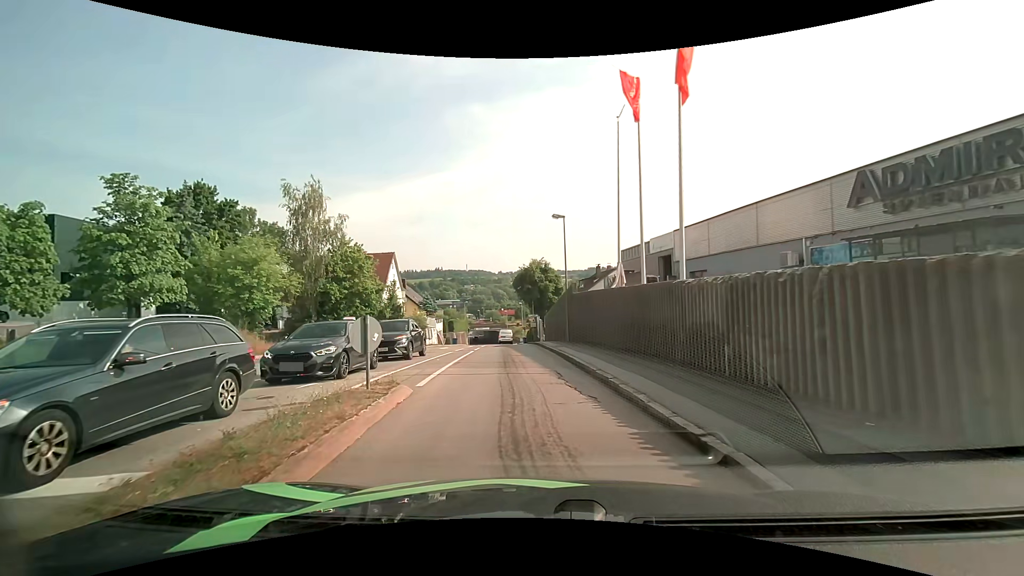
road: tertiary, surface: asphalt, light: Day
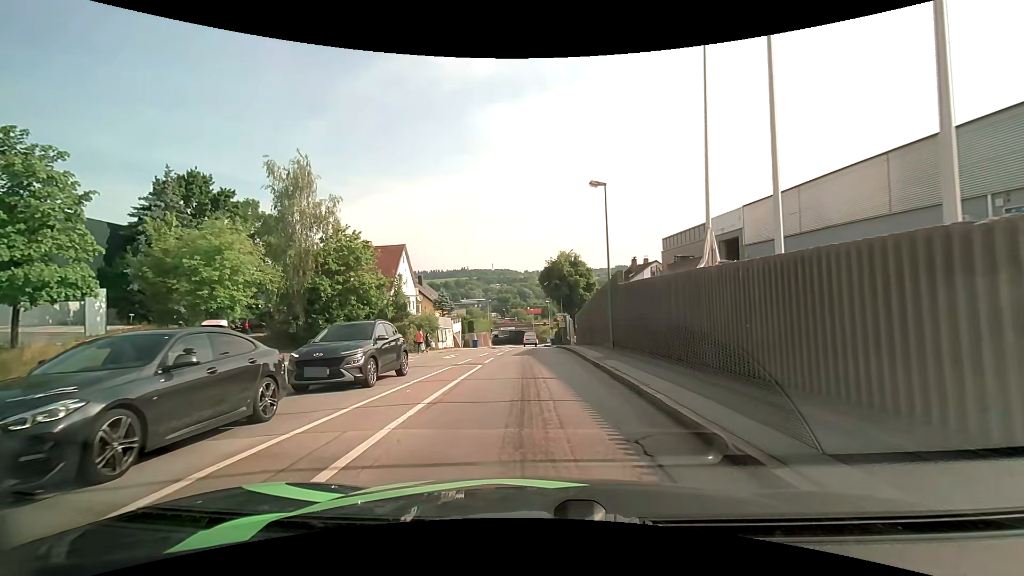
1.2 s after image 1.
(-0.3, +7.3) m; -3°
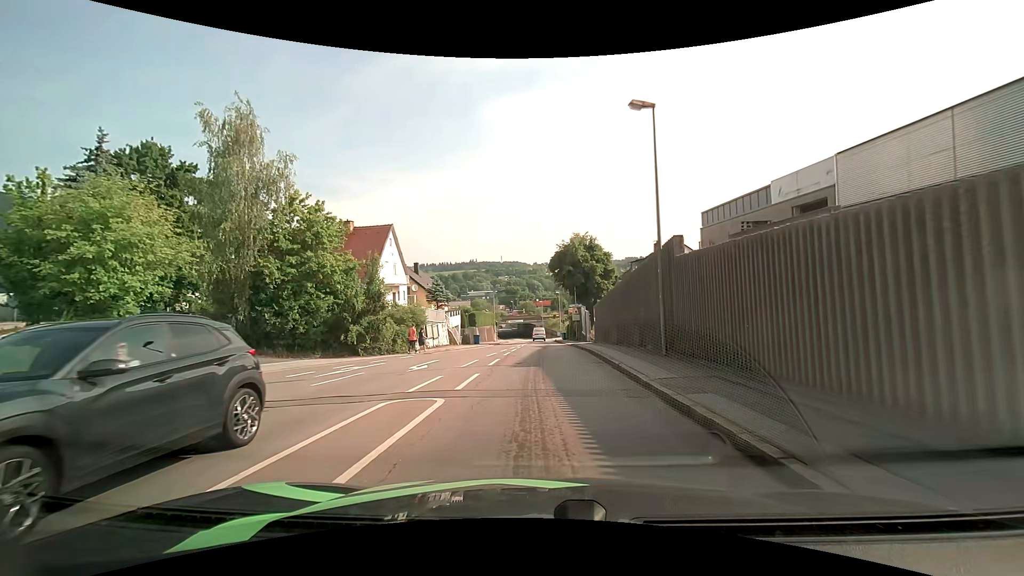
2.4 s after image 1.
(-0.1, +8.1) m; -2°
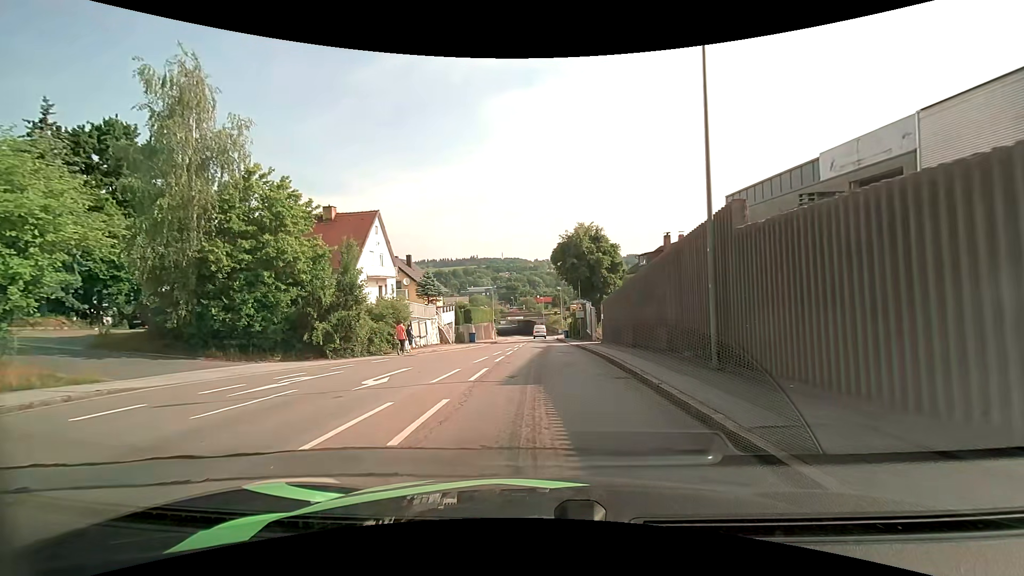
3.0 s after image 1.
(0.0, +4.4) m; 0°
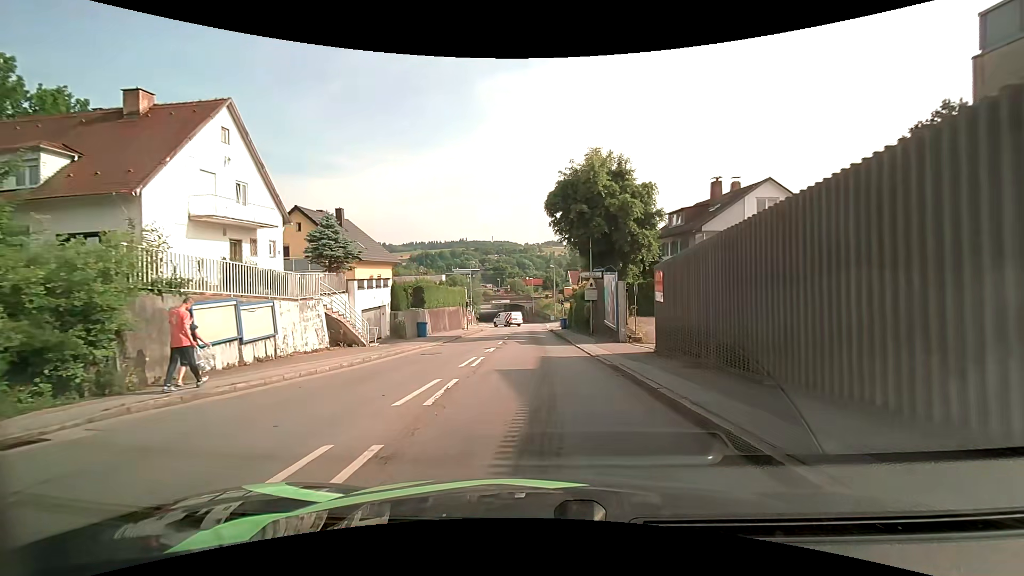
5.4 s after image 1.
(+0.2, +19.1) m; +1°
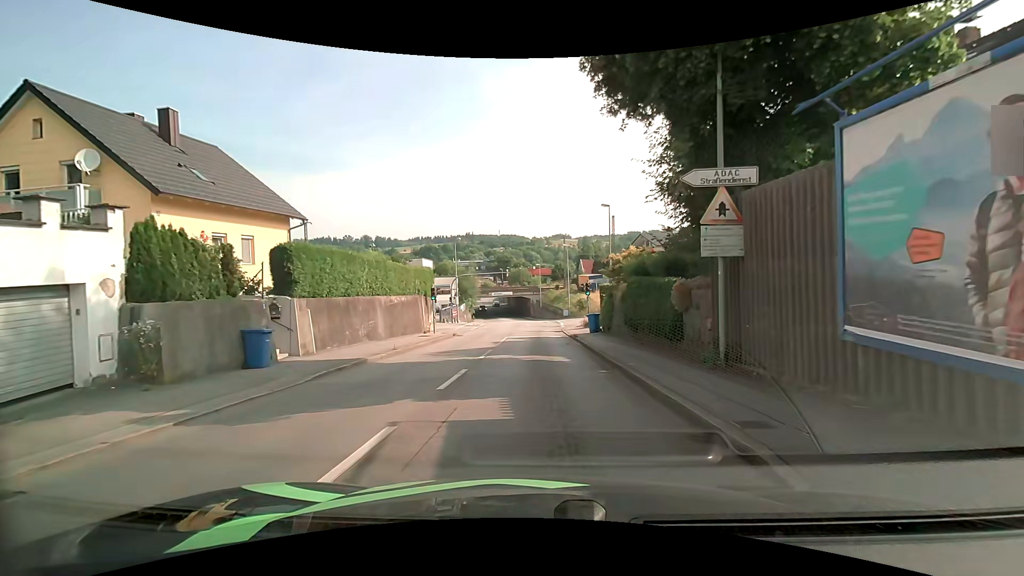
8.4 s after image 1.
(0.0, +21.2) m; -1°
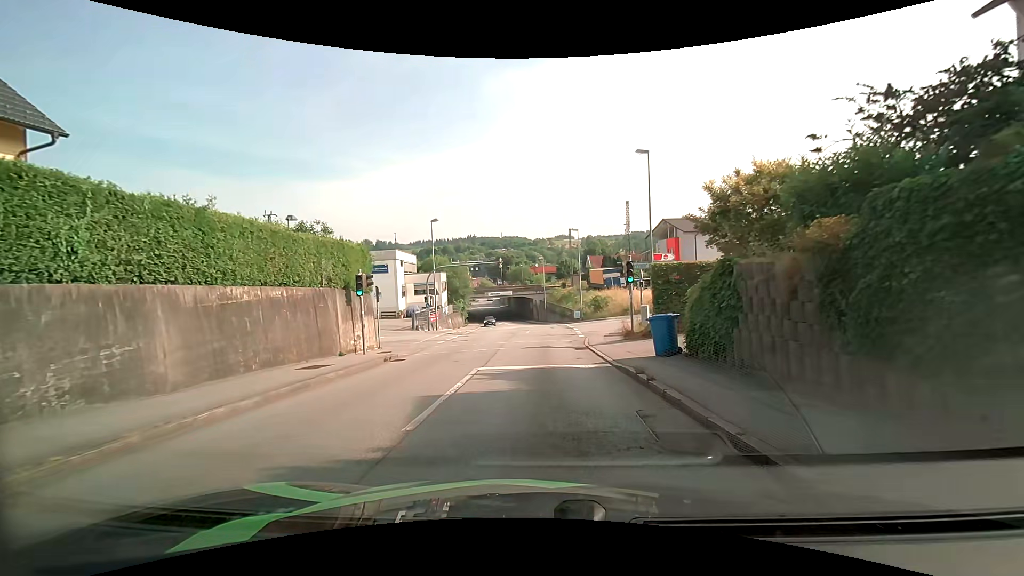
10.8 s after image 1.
(0.0, +14.6) m; -1°
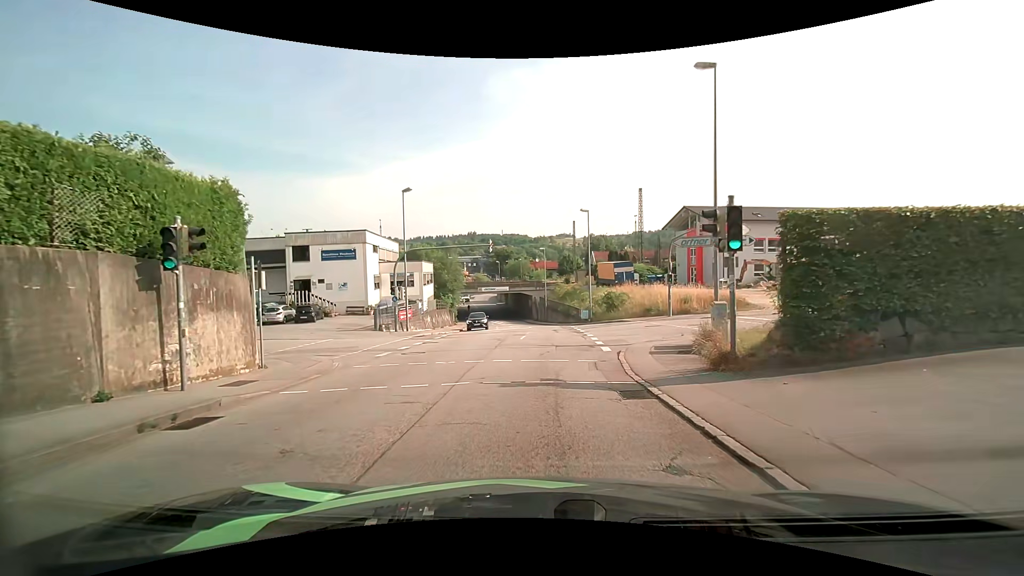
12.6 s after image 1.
(+0.2, +10.2) m; +1°
